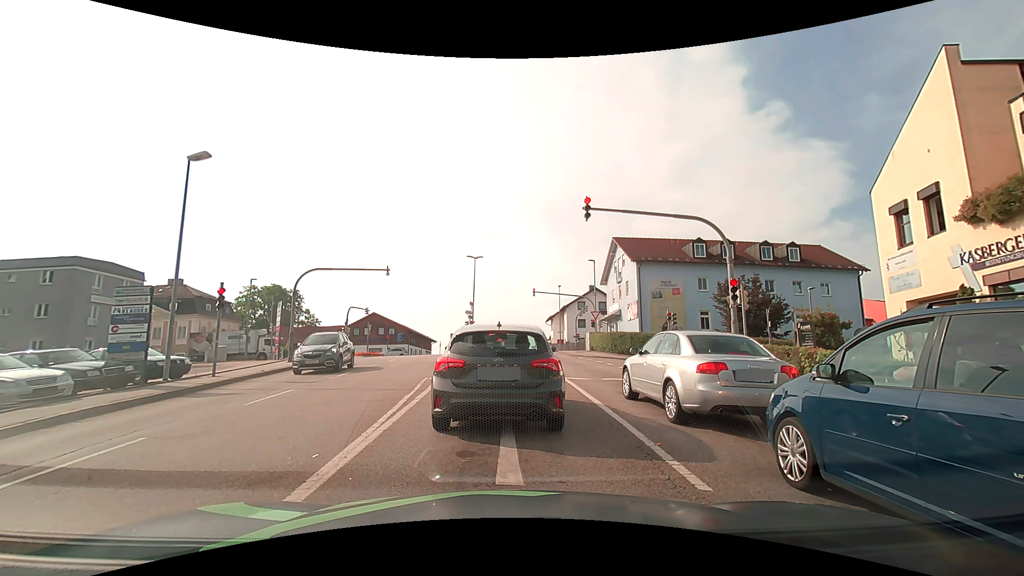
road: tertiary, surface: asphalt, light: Day
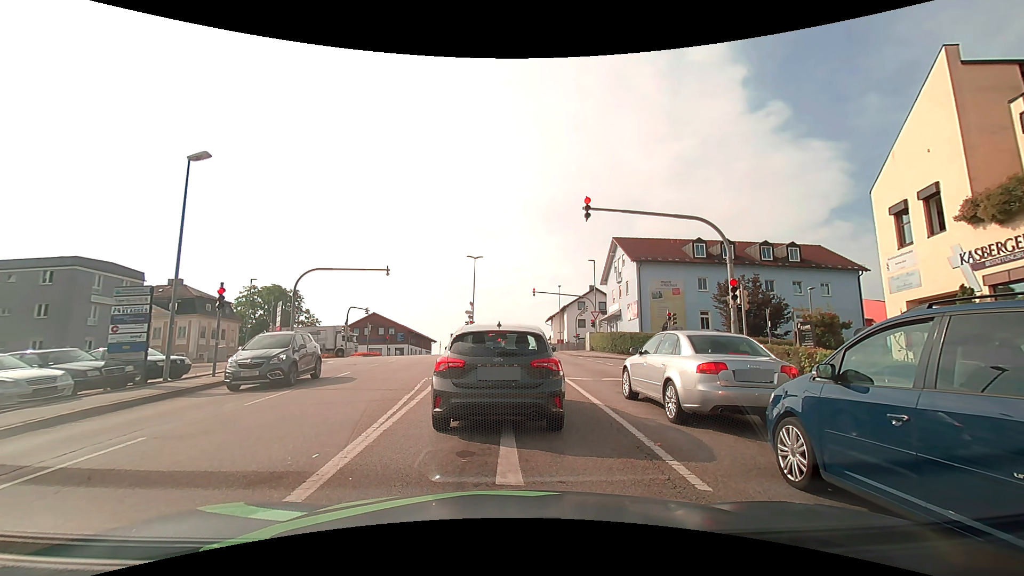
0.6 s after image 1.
(0.0, 0.0) m; 0°
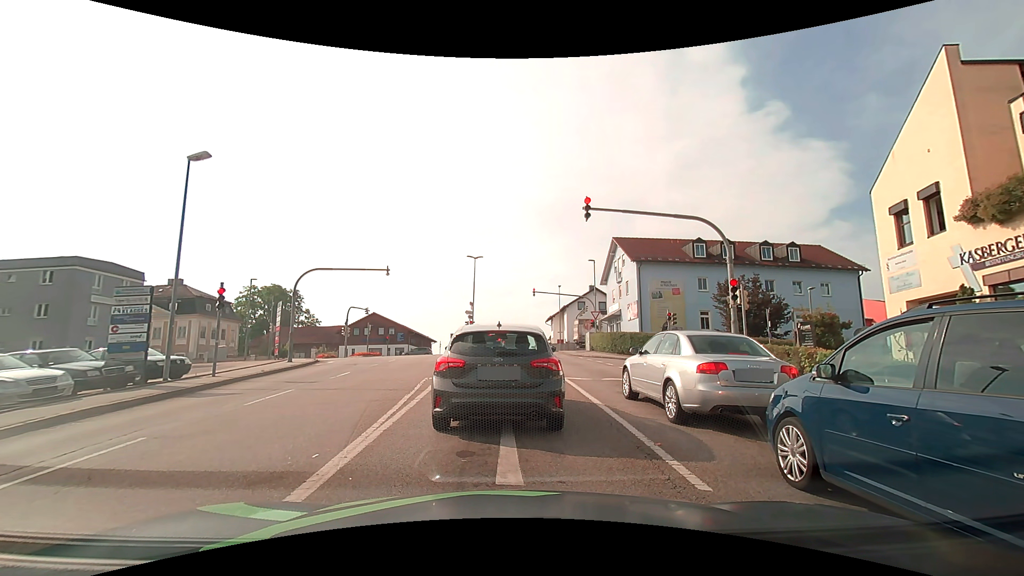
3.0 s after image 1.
(0.0, 0.0) m; 0°
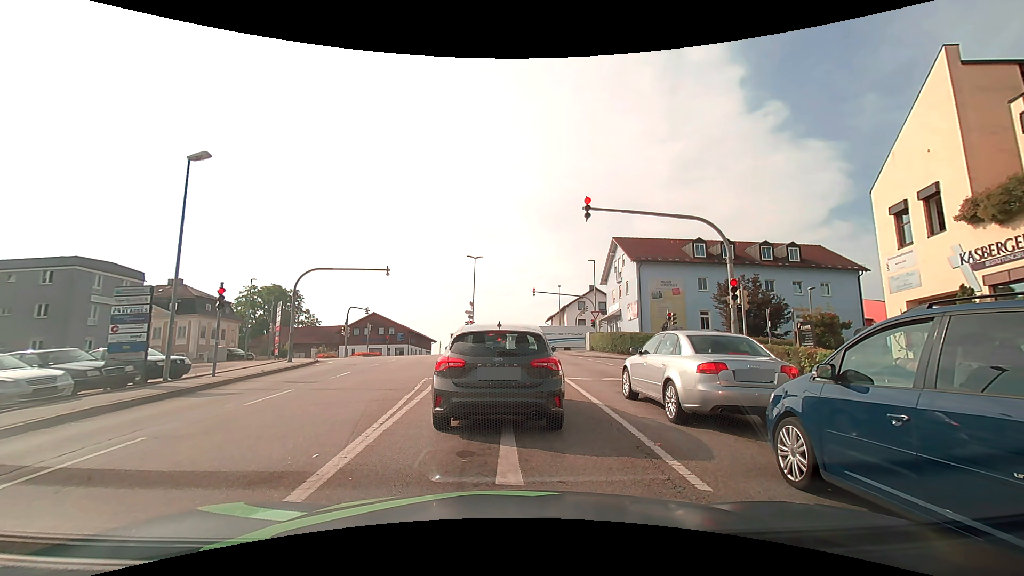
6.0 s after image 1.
(0.0, 0.0) m; 0°
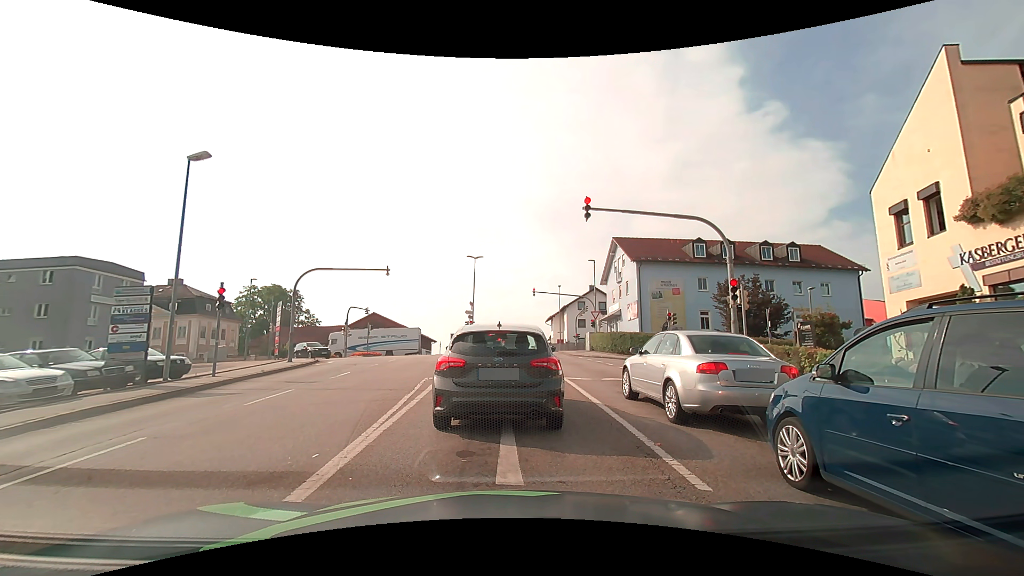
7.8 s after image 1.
(0.0, 0.0) m; 0°
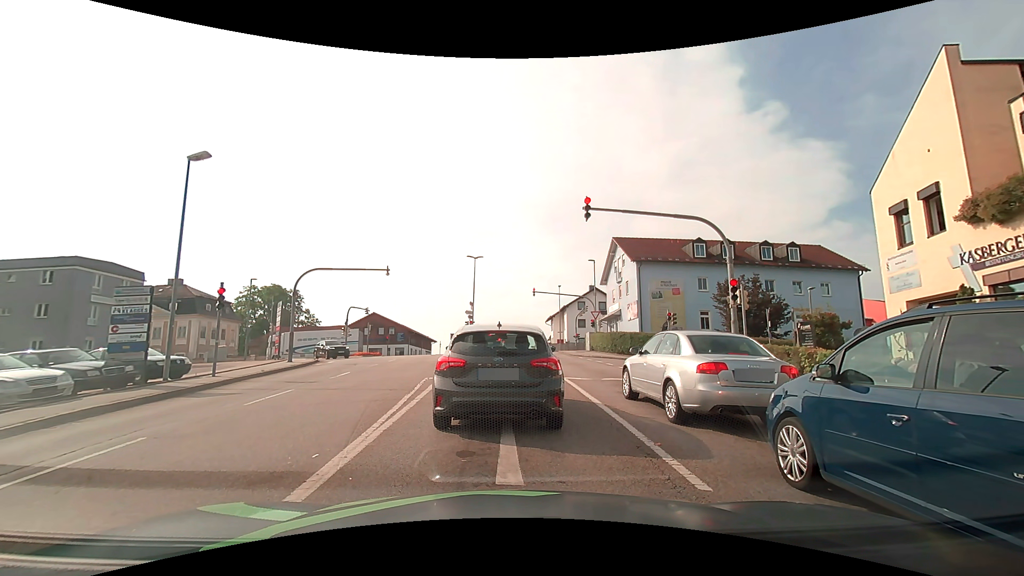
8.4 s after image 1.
(0.0, 0.0) m; 0°
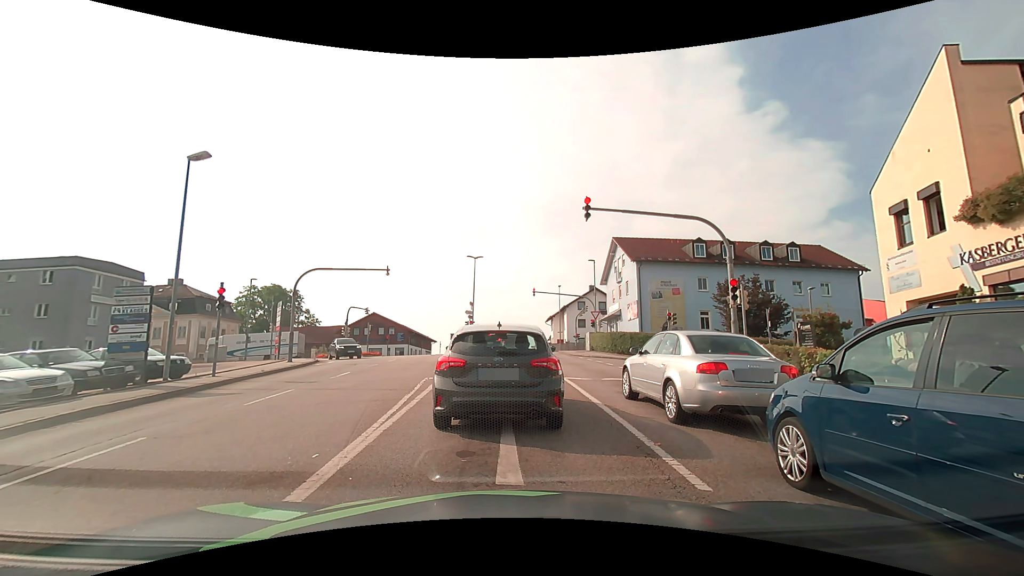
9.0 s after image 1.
(0.0, 0.0) m; 0°
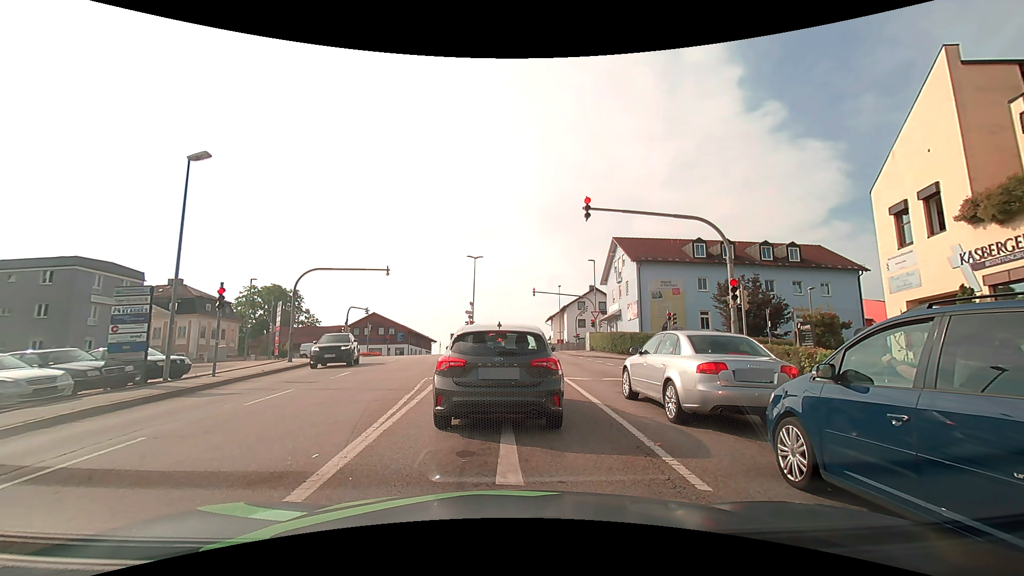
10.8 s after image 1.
(0.0, 0.0) m; 0°
(0, +10) (0, +20) (-1, +30) (-1, +40) (-1, +50) (-2, +60) (-8, +68) (-18, +71) (-28, +71) (-38, +71) m
